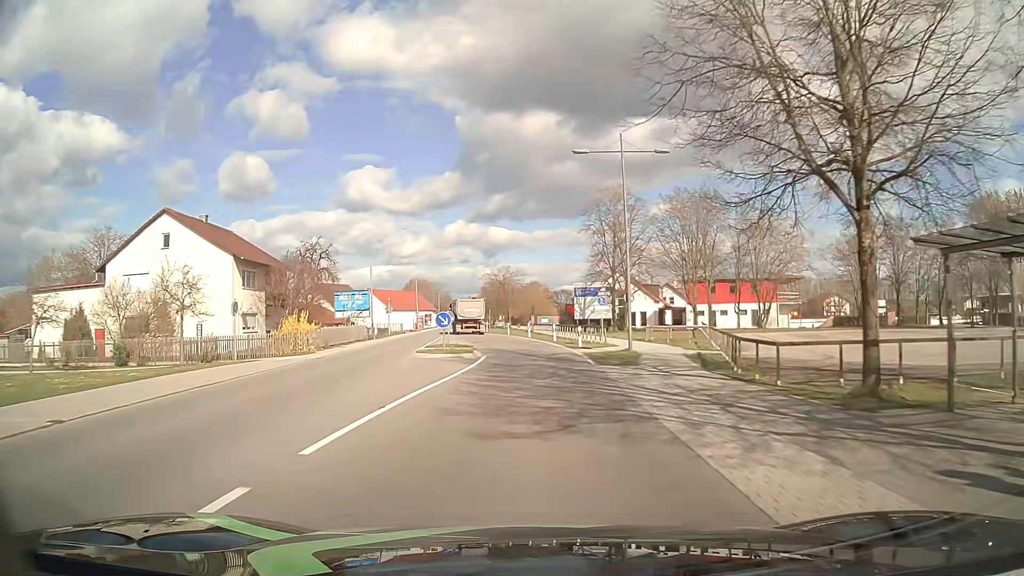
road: primary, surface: asphalt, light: Day
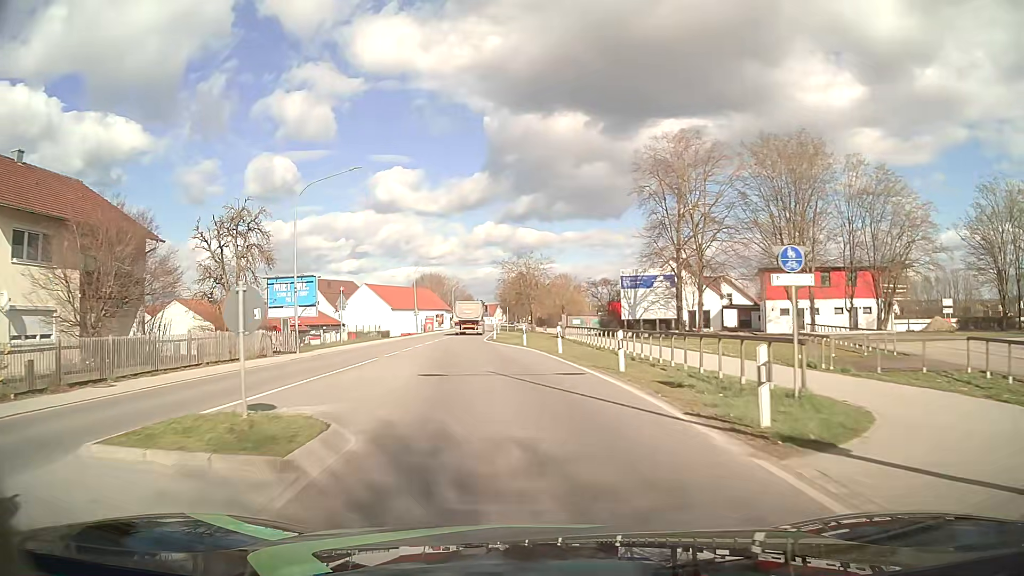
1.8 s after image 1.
(-0.1, +23.9) m; -2°
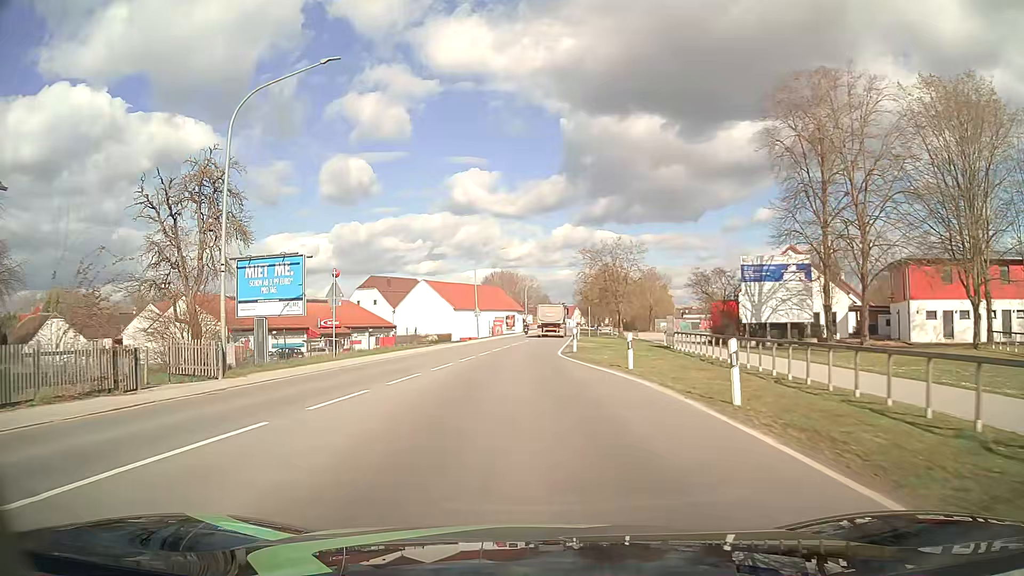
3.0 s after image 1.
(-0.9, +15.8) m; -6°
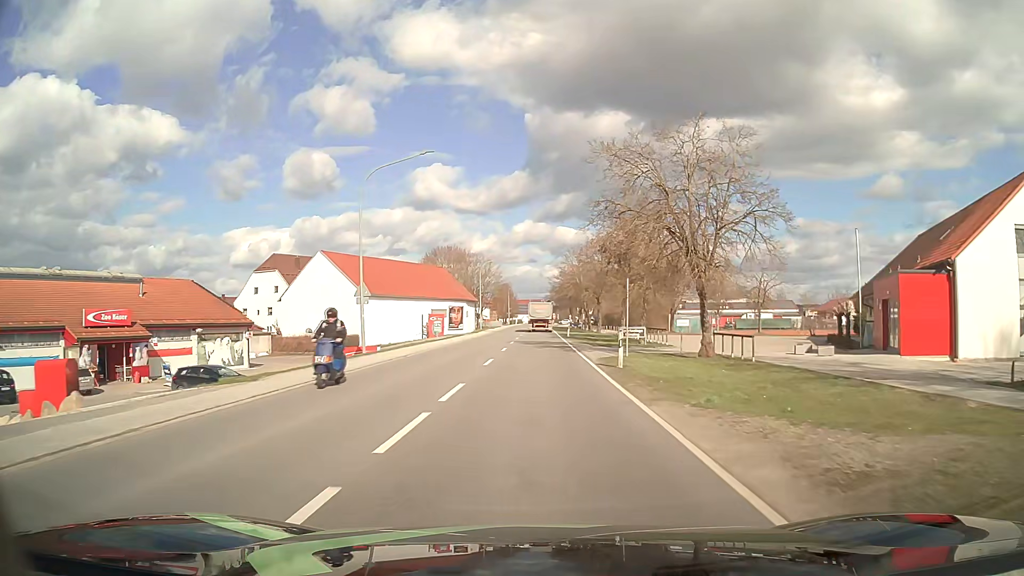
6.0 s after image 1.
(-0.2, +39.5) m; +3°
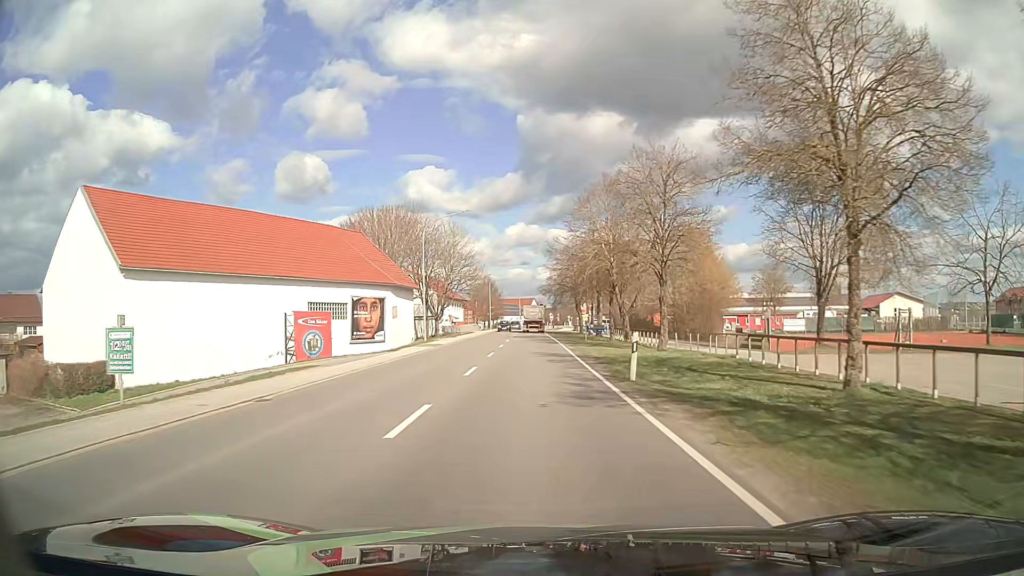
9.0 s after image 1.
(+0.3, +39.7) m; 0°
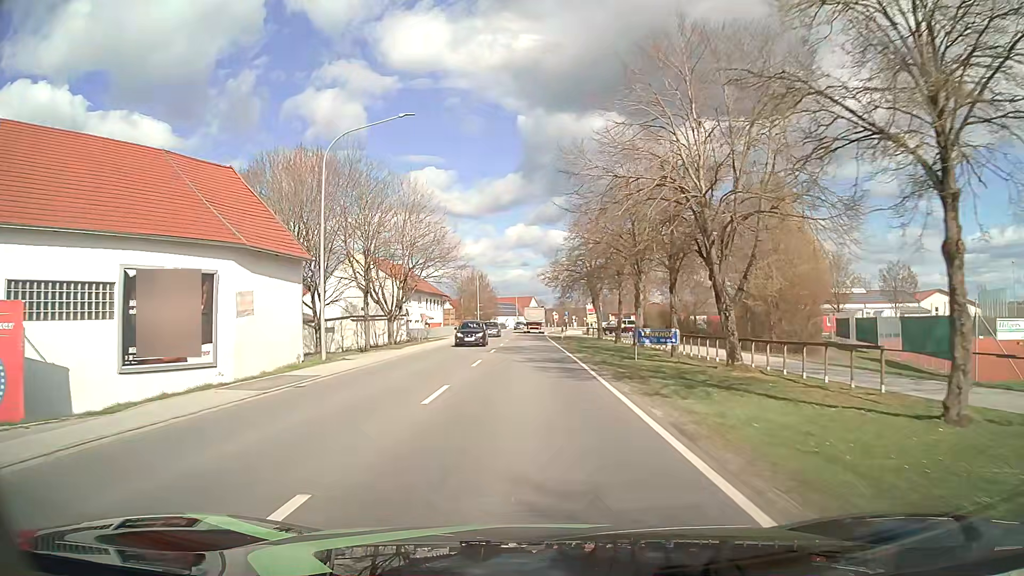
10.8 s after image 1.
(+0.1, +23.9) m; 0°
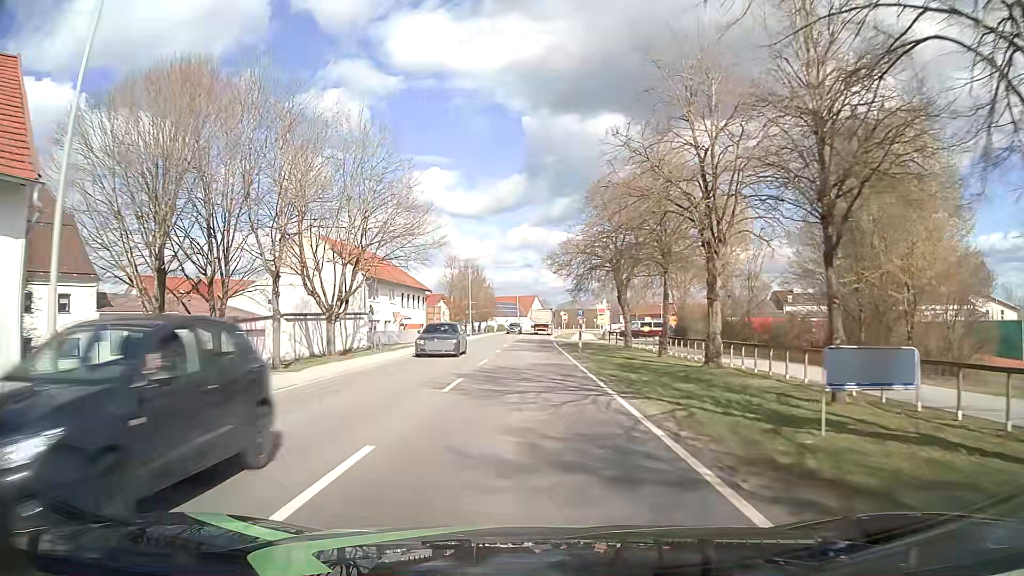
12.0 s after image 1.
(0.0, +15.9) m; 0°
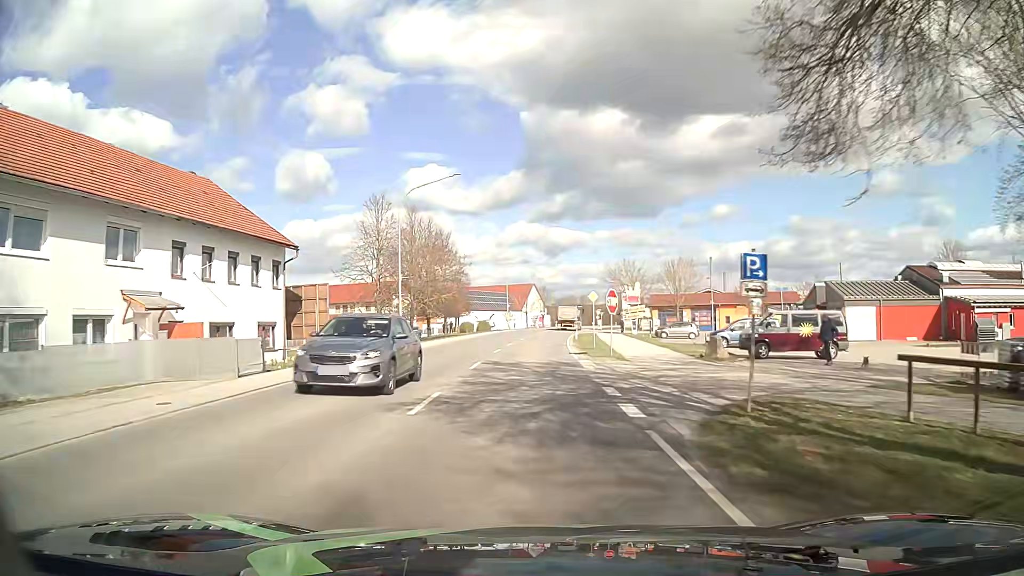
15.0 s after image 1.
(-0.1, +39.8) m; 0°
(0, +10) (0, +20) (0, +30) (0, +40) (+1, +50) (+2, +60) (+2, +70) (+3, +80) (+5, +90) (+6, +100) m
